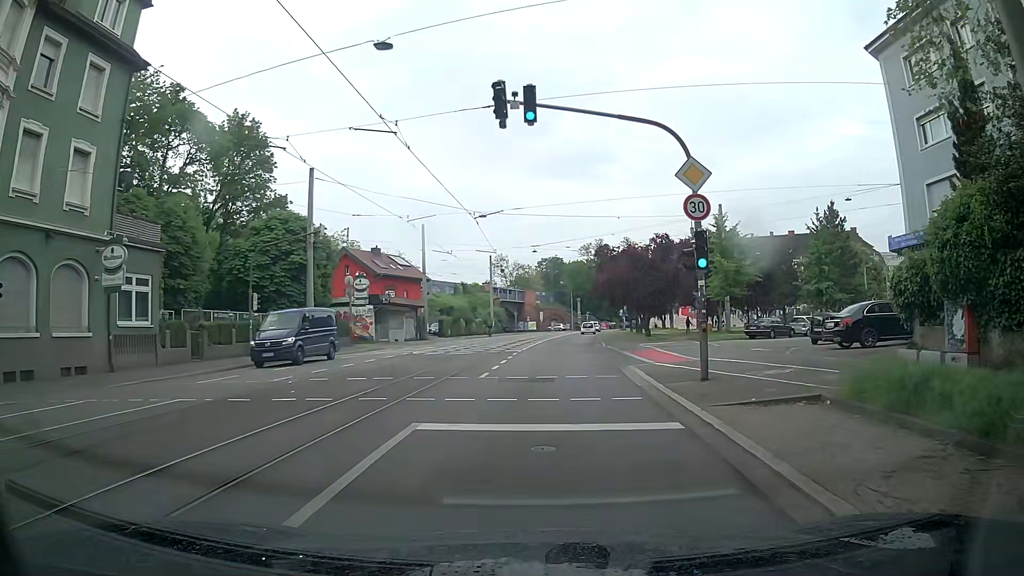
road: primary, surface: asphalt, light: Day
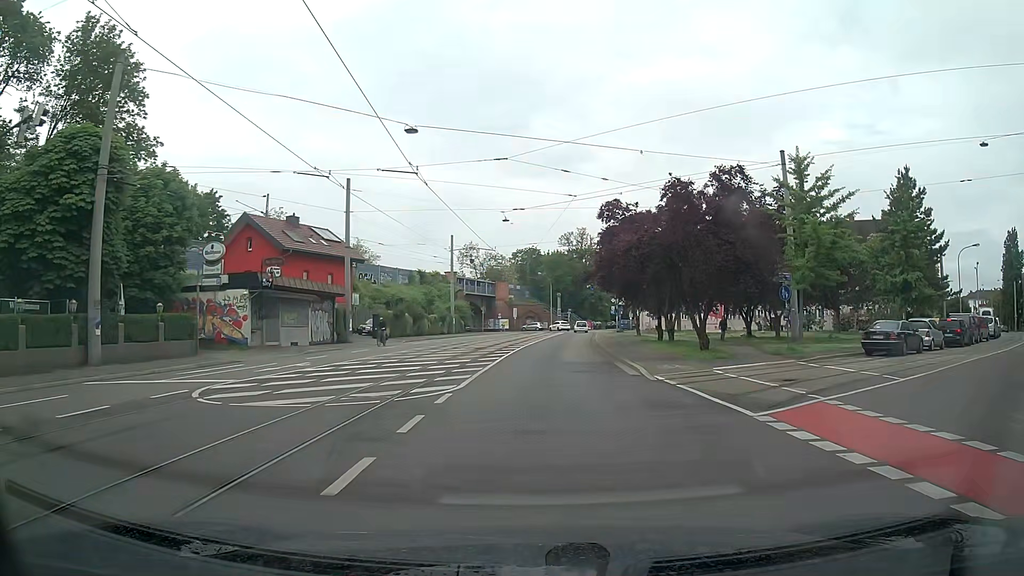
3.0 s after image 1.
(+0.9, +20.7) m; +4°
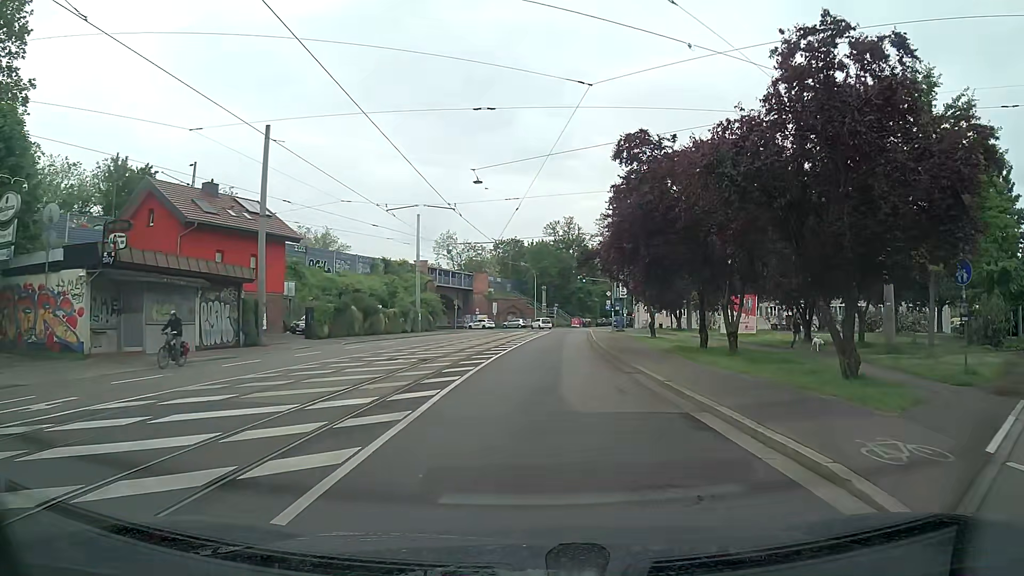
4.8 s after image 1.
(0.0, +13.1) m; 0°
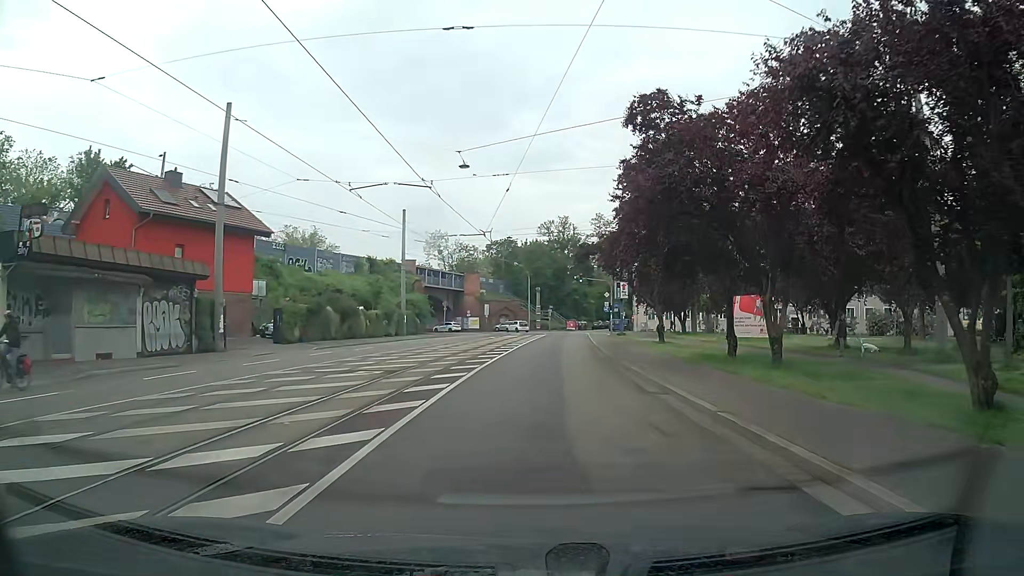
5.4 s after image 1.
(+0.1, +4.5) m; +2°
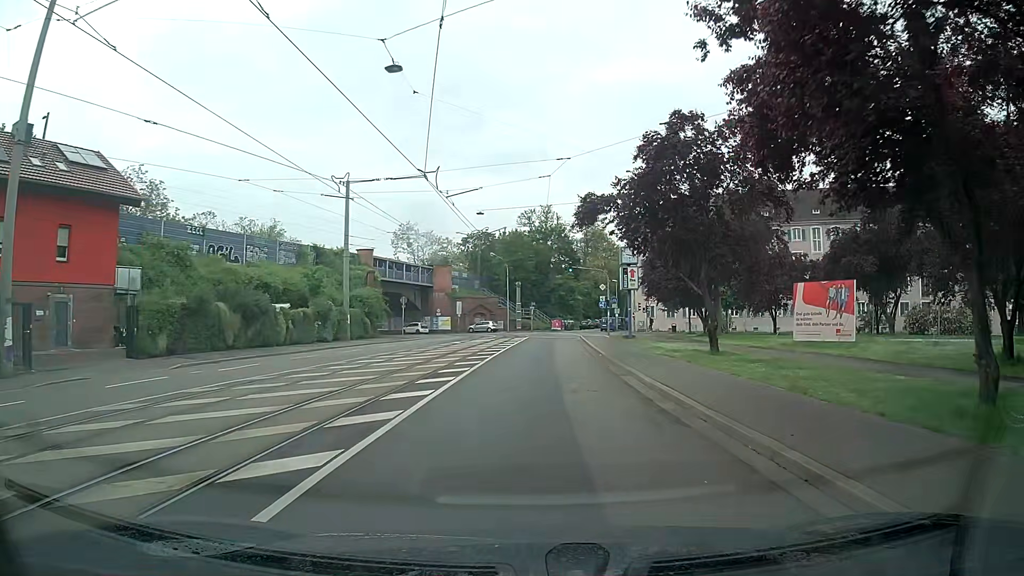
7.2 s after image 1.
(+0.1, +13.6) m; +1°
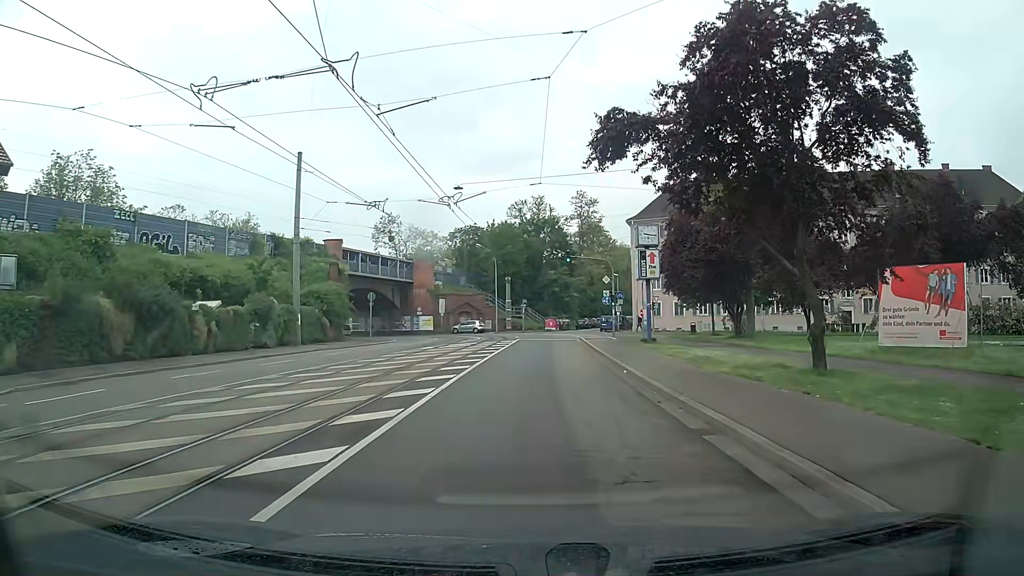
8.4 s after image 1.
(+0.1, +9.0) m; +1°
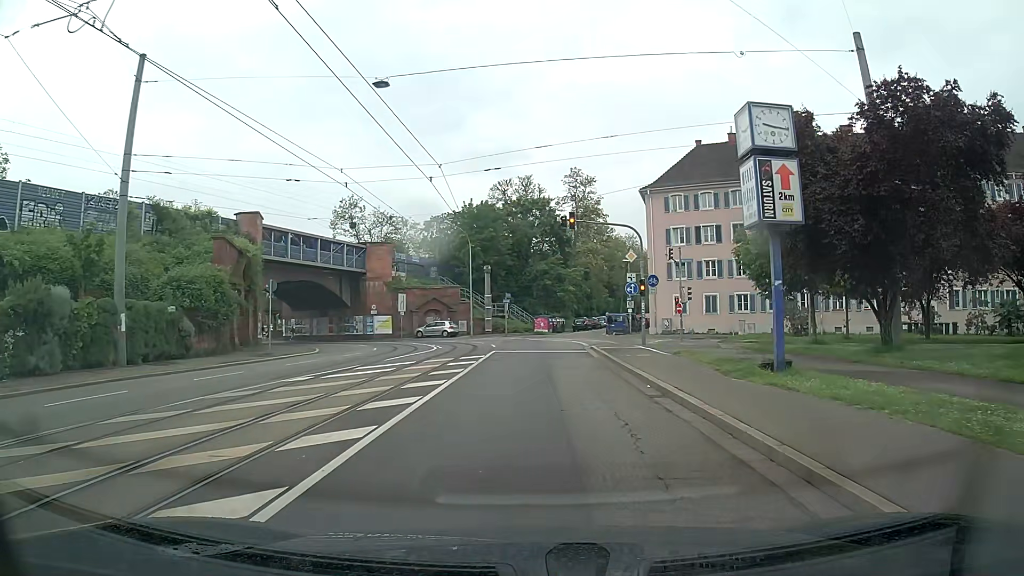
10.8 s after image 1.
(0.0, +17.6) m; +1°
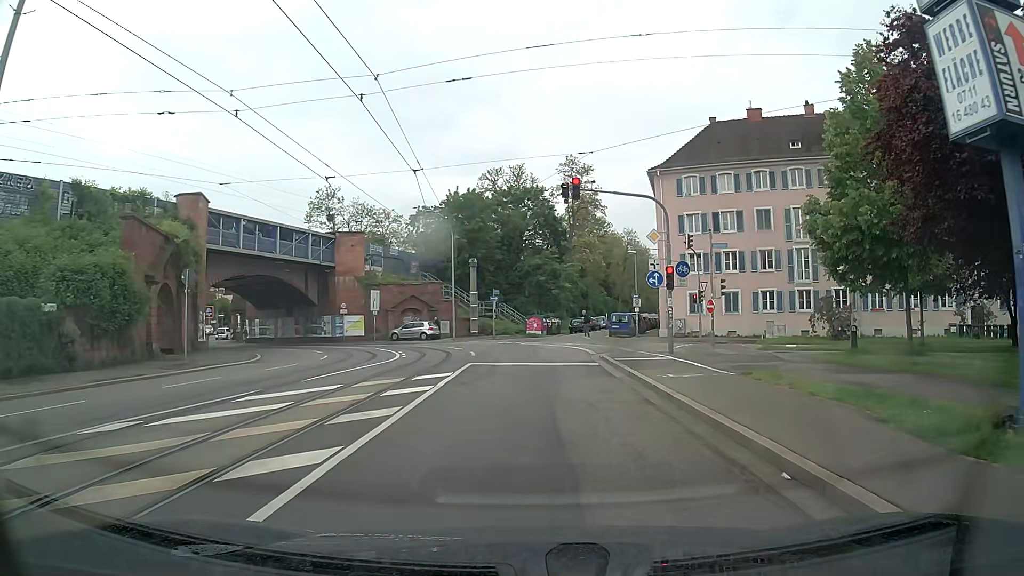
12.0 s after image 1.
(0.0, +7.7) m; 0°
(0, +10) (0, +20) (-1, +30) (-4, +39) (-11, +47) (-19, +52) (-27, +57) (-35, +64) (-38, +74) (-39, +84) m
